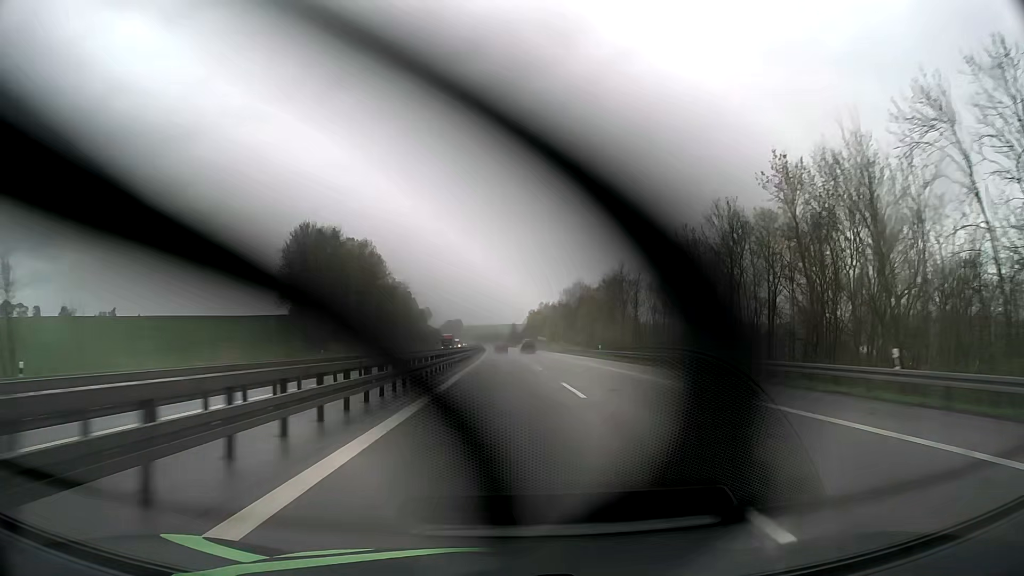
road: motorway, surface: asphalt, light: Day
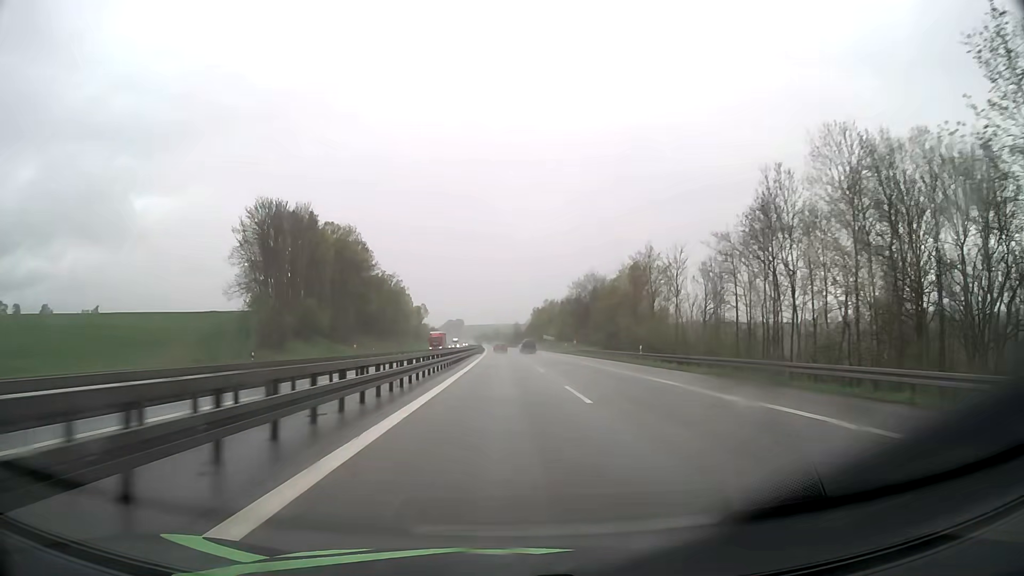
(0.0, +20.4) m; 0°
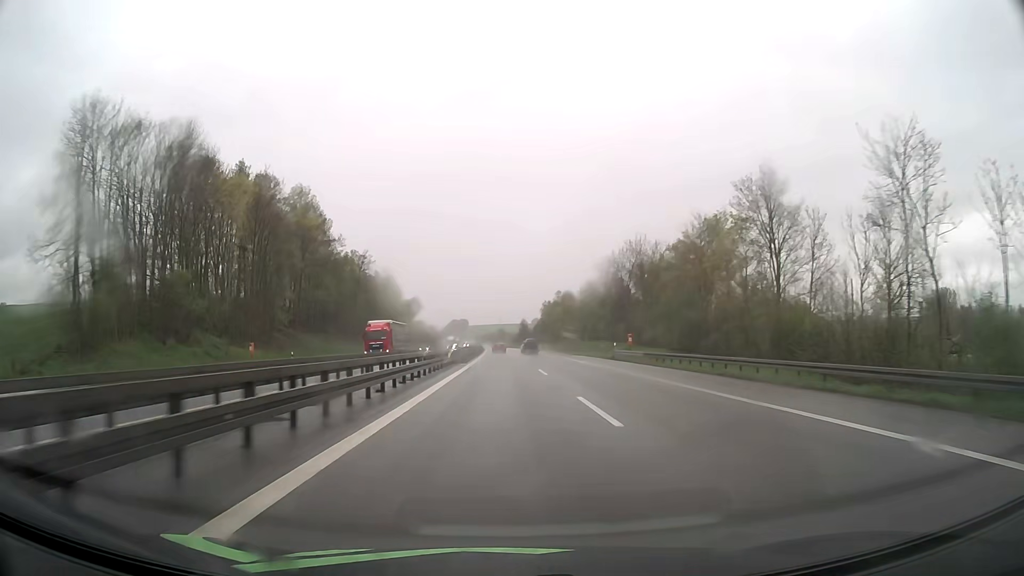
(-0.1, +41.0) m; 0°
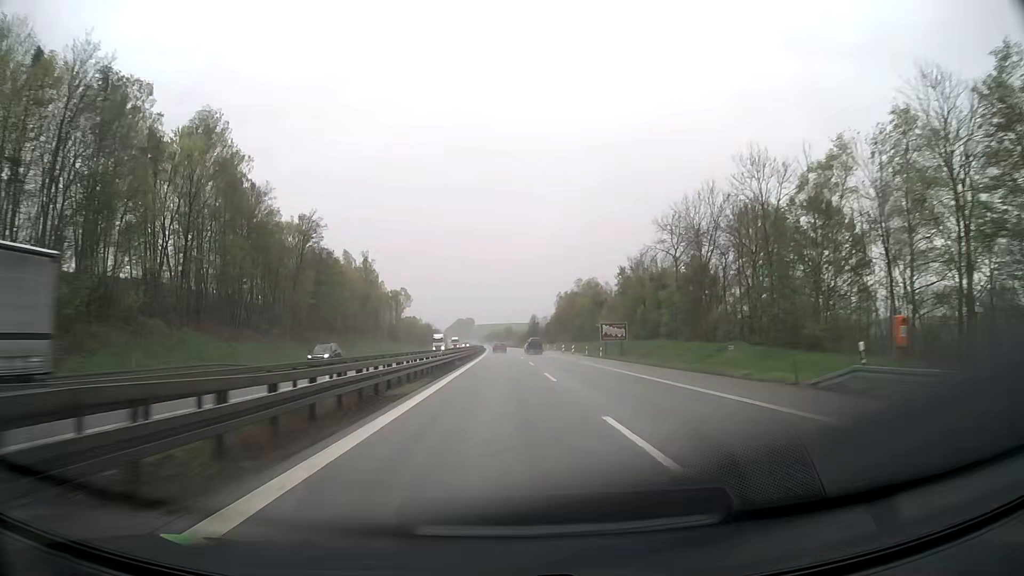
(-0.2, +41.0) m; -1°
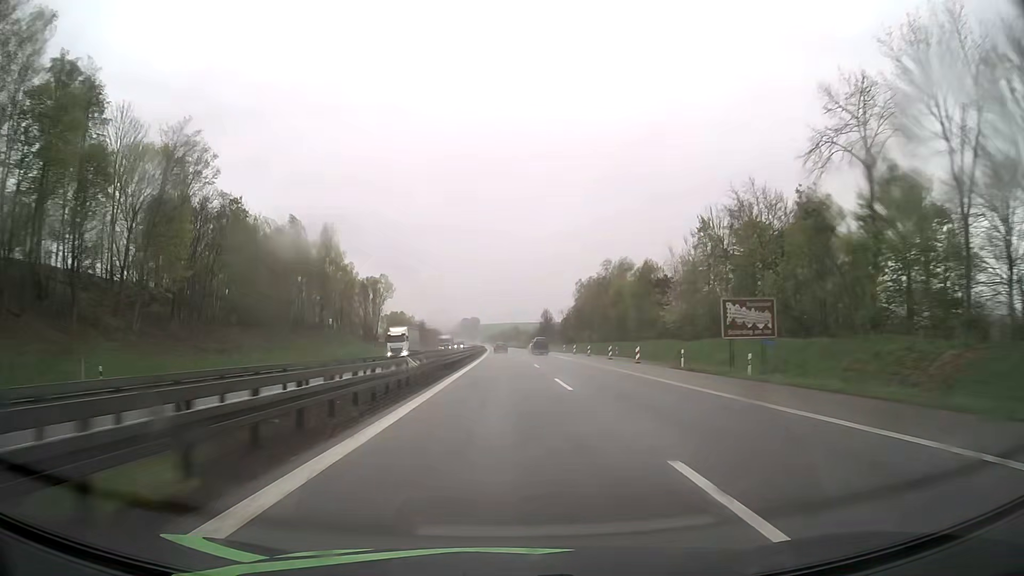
(-0.2, +41.1) m; -1°
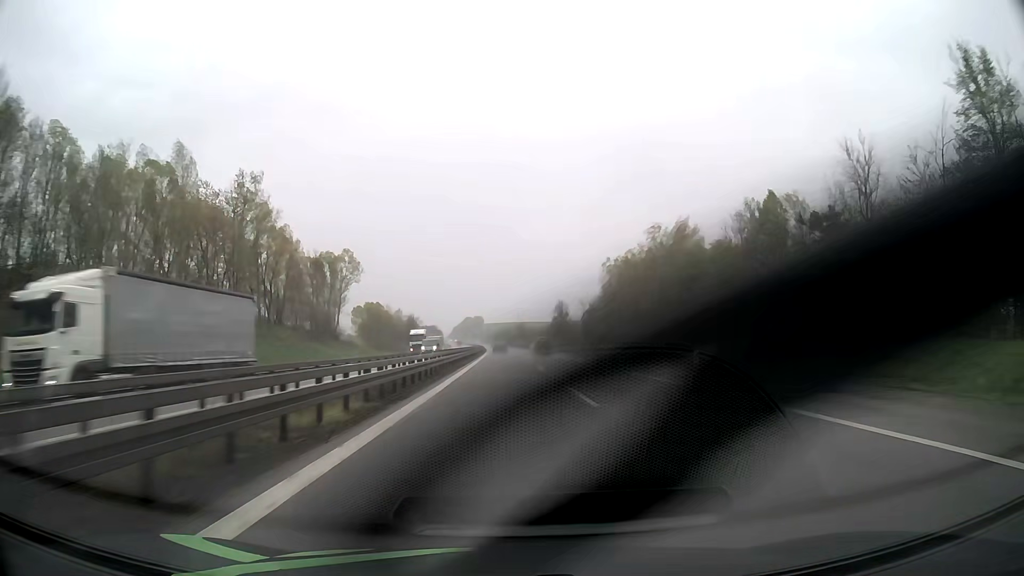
(-0.1, +41.2) m; 0°
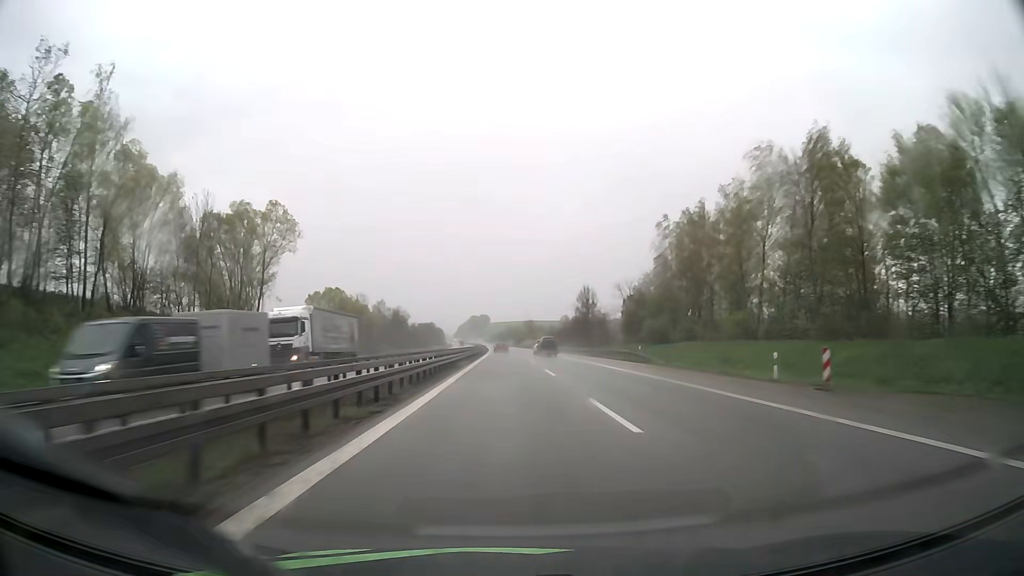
(-0.2, +41.2) m; 0°
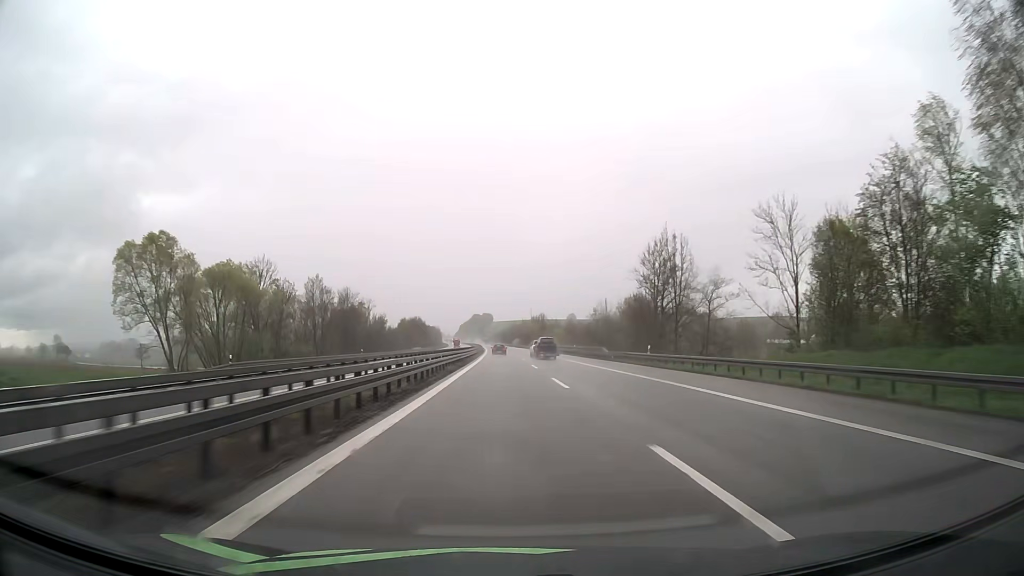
(-0.2, +61.9) m; 0°
(0, +10) (0, +20) (0, +30) (0, +40) (0, +50) (0, +60) (0, +70) (-1, +80) (-1, +90) (-1, +100) m
